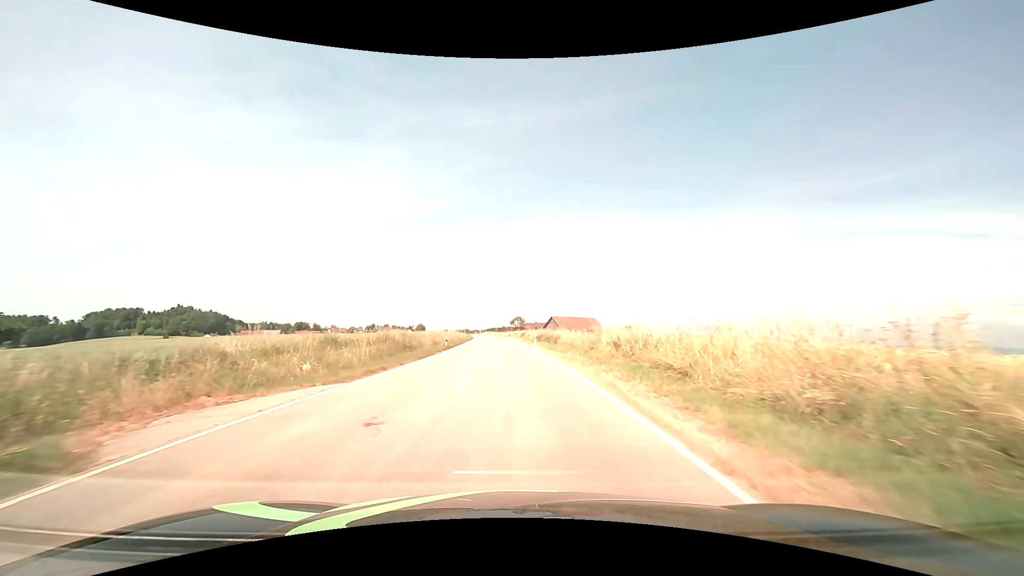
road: tertiary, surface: asphalt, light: Day
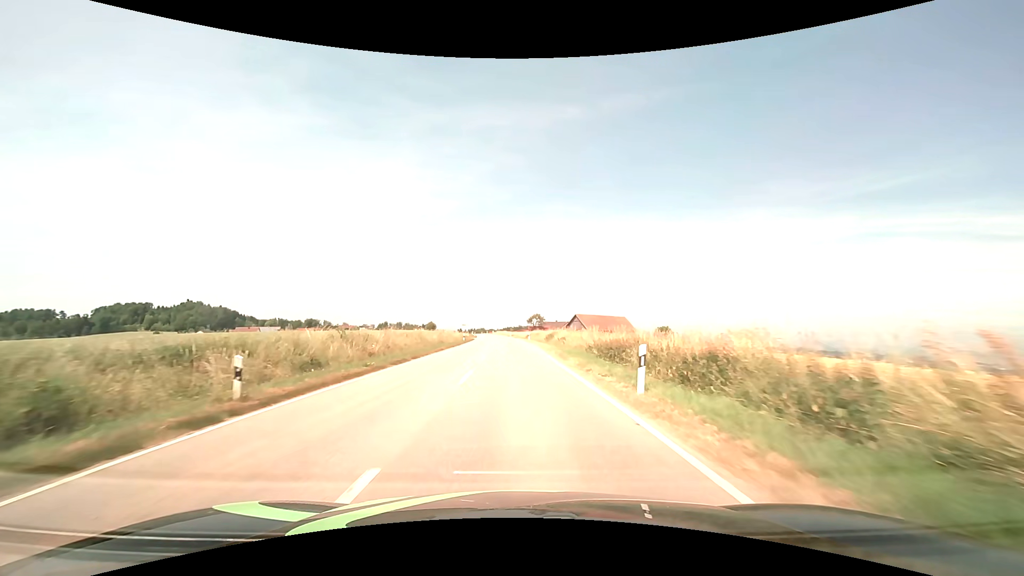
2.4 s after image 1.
(-0.5, +34.9) m; -2°
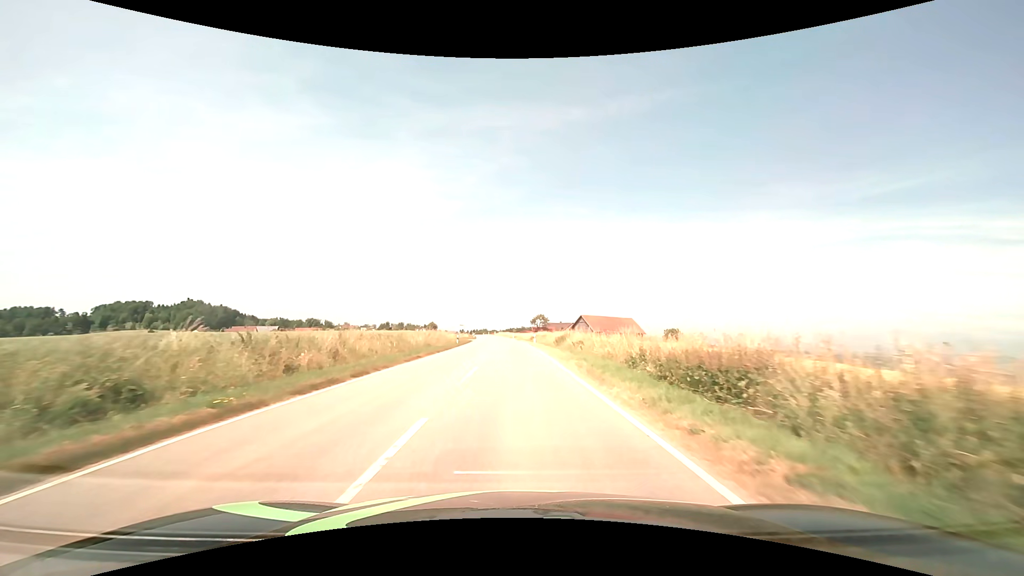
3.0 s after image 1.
(0.0, +9.0) m; -1°
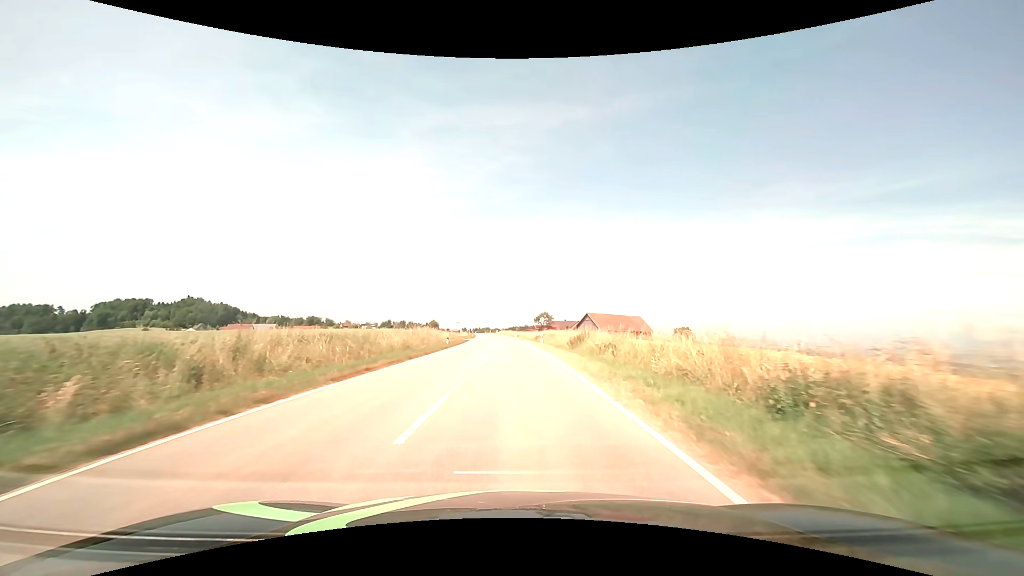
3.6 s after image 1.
(0.0, +9.2) m; 0°
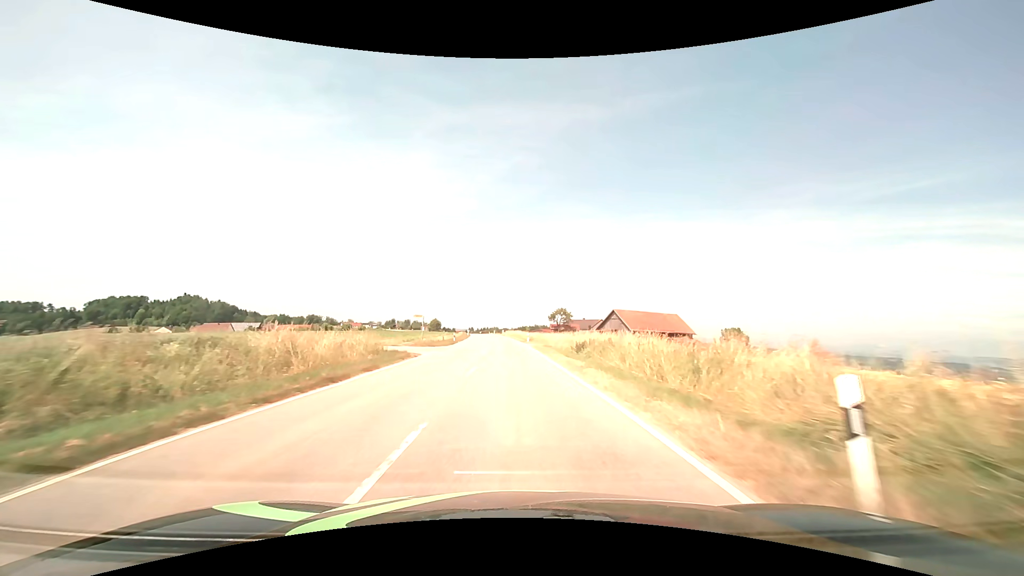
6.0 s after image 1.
(-0.4, +37.7) m; -1°
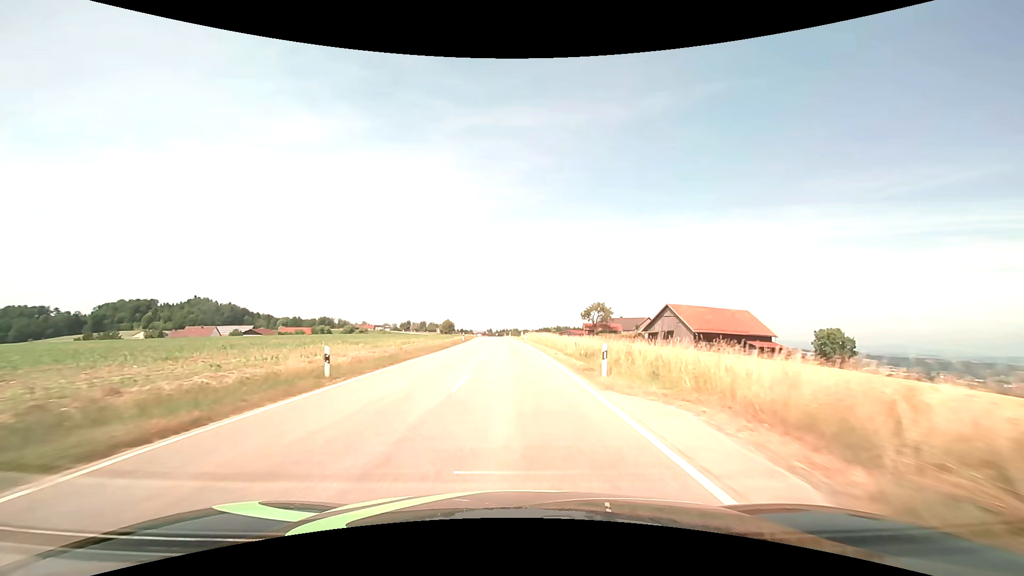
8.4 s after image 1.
(-0.6, +39.1) m; -2°
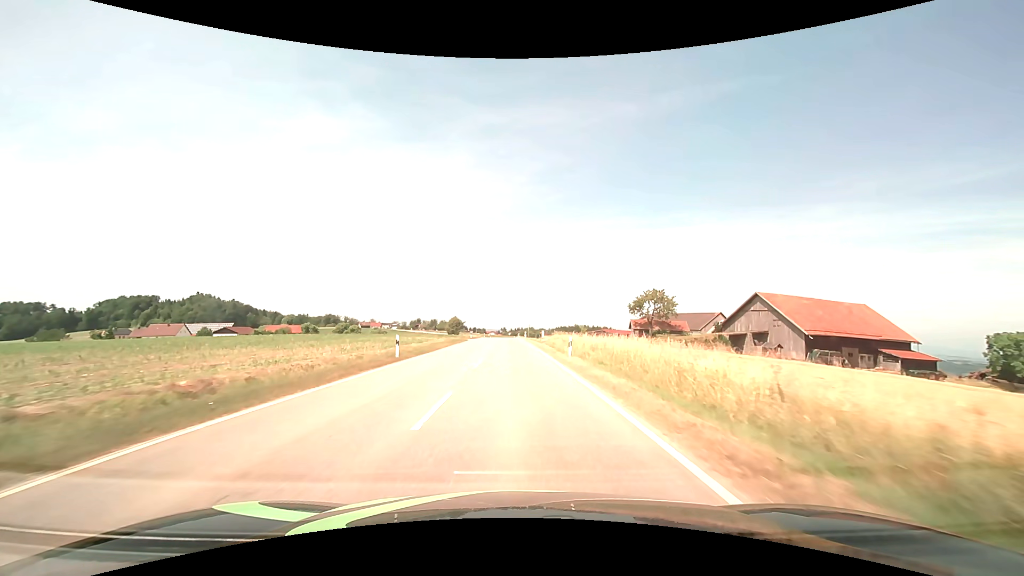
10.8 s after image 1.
(-0.6, +39.9) m; -2°
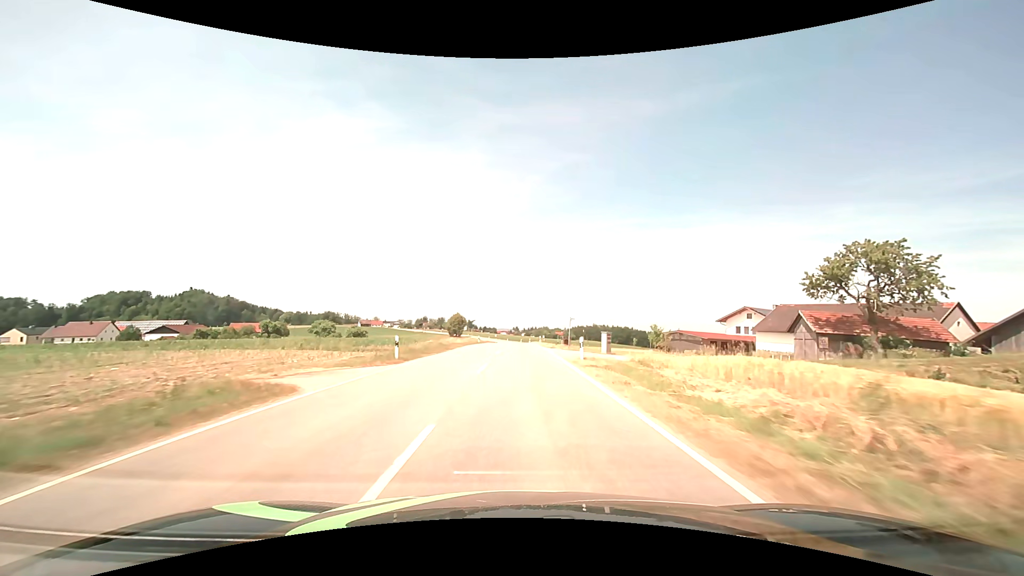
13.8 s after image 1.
(-1.0, +50.7) m; -2°
(0, +10) (0, +20) (0, +30) (0, +40) (0, +50) (0, +60) (0, +70) (0, +80) (0, +90) (0, +100) m
